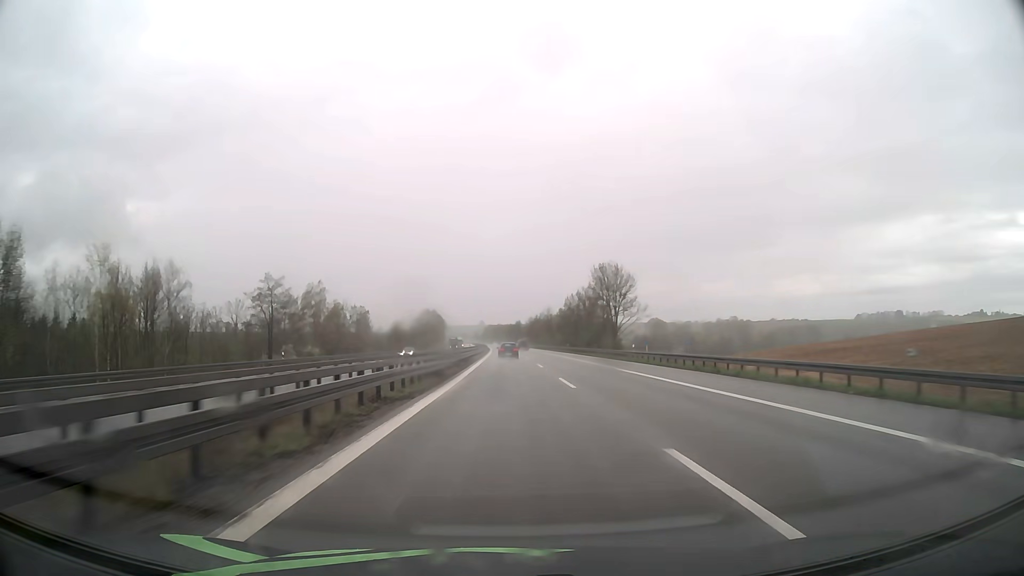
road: motorway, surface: asphalt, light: Day
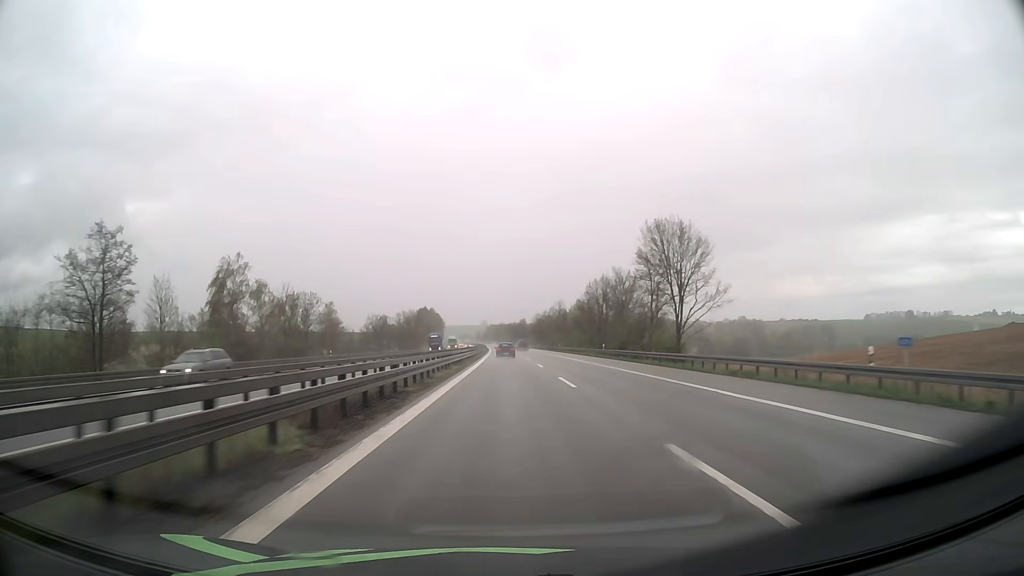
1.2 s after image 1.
(-0.1, +36.0) m; 0°
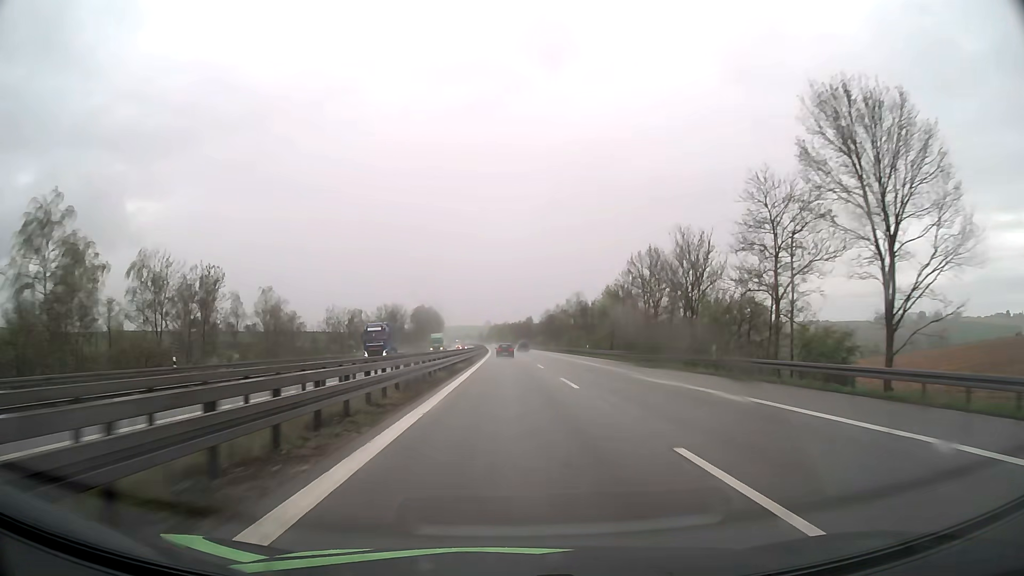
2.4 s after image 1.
(-0.1, +36.4) m; 0°
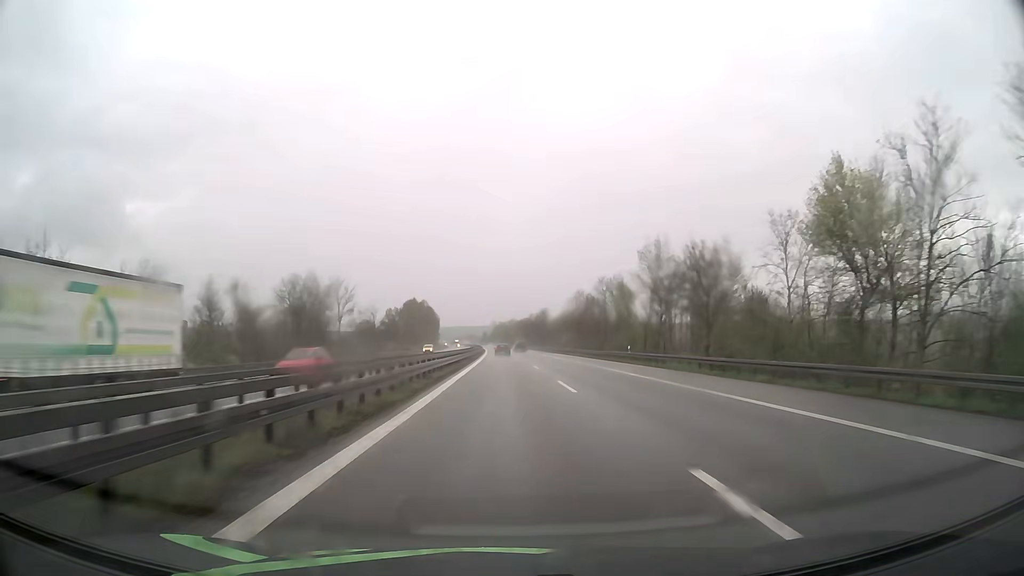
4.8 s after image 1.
(-0.2, +74.3) m; -1°
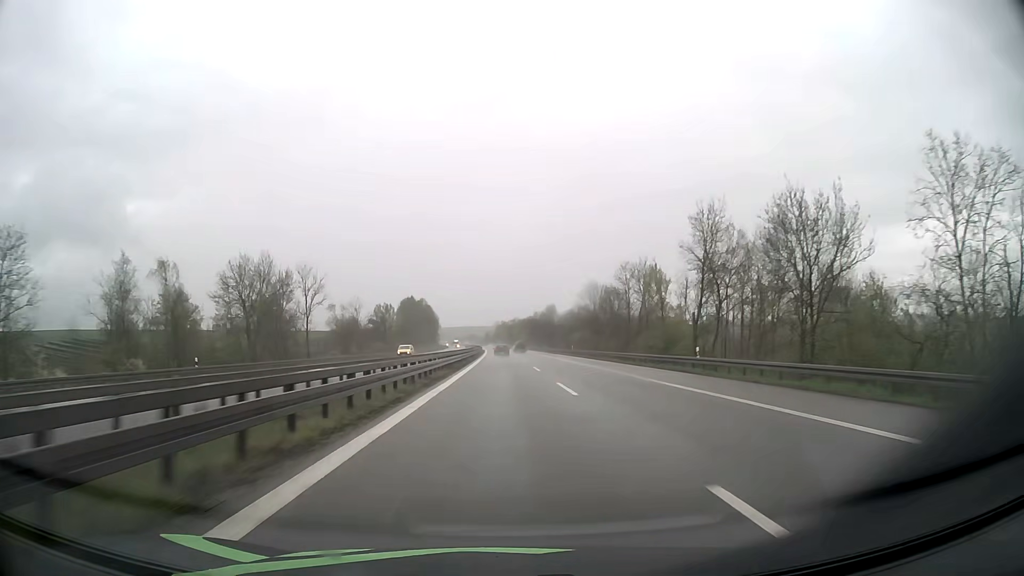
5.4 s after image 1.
(0.0, +19.0) m; 0°
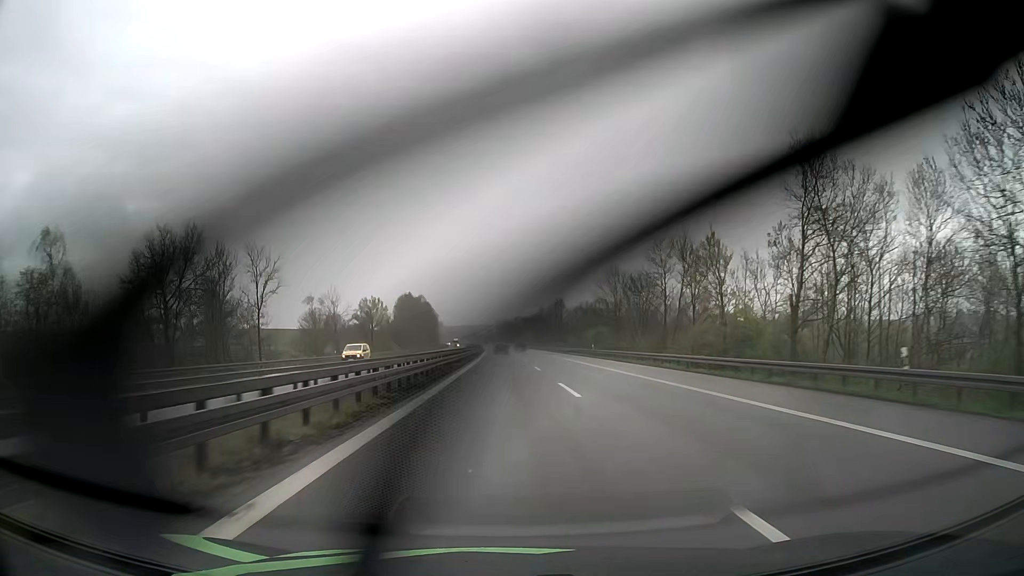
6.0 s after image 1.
(0.0, +19.2) m; 0°
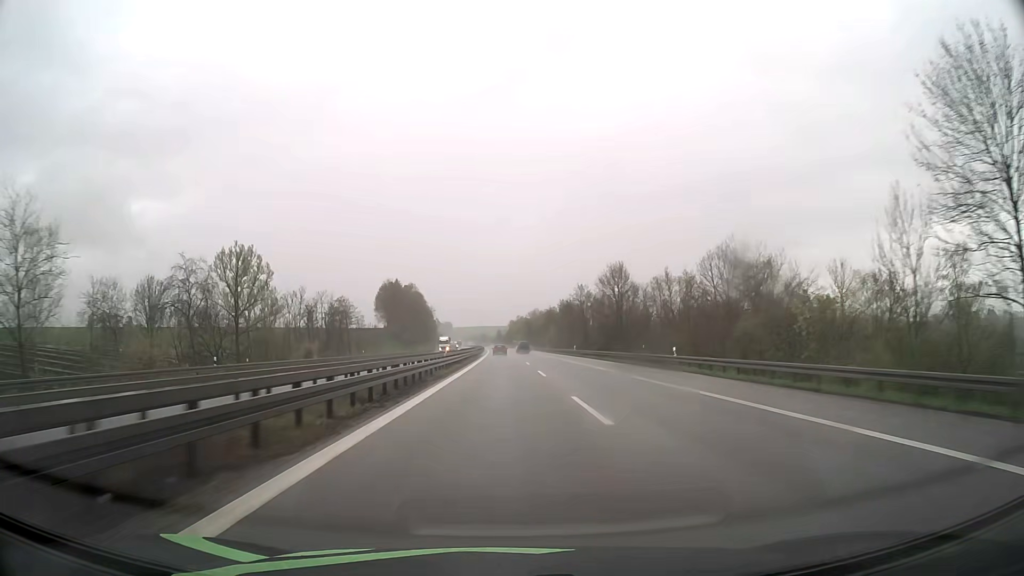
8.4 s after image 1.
(-0.6, +78.6) m; -1°
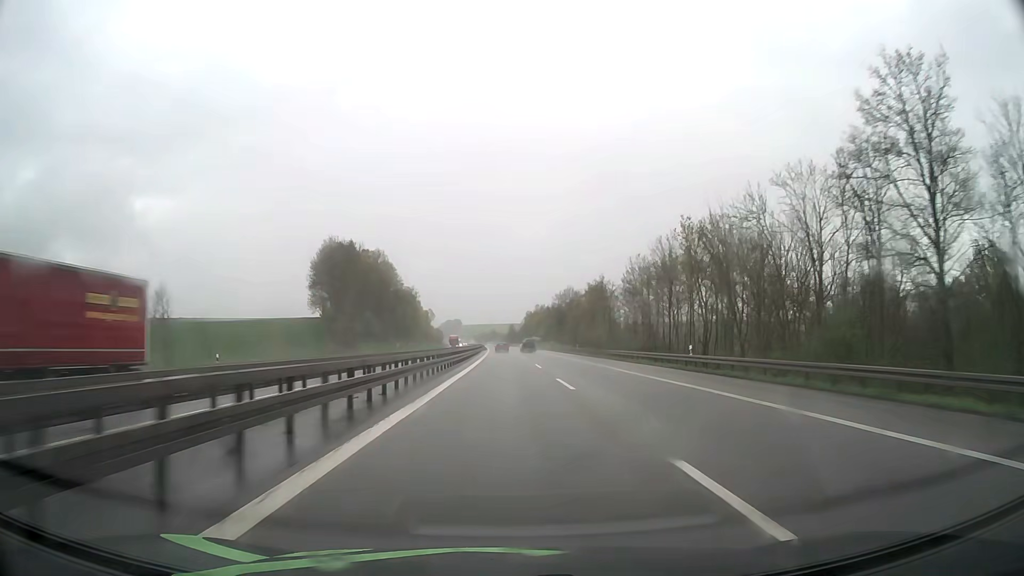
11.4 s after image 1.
(-1.1, +101.1) m; -1°
(0, +10) (0, +20) (0, +30) (0, +40) (0, +50) (0, +60) (0, +70) (0, +80) (-1, +90) (-1, +100) m
